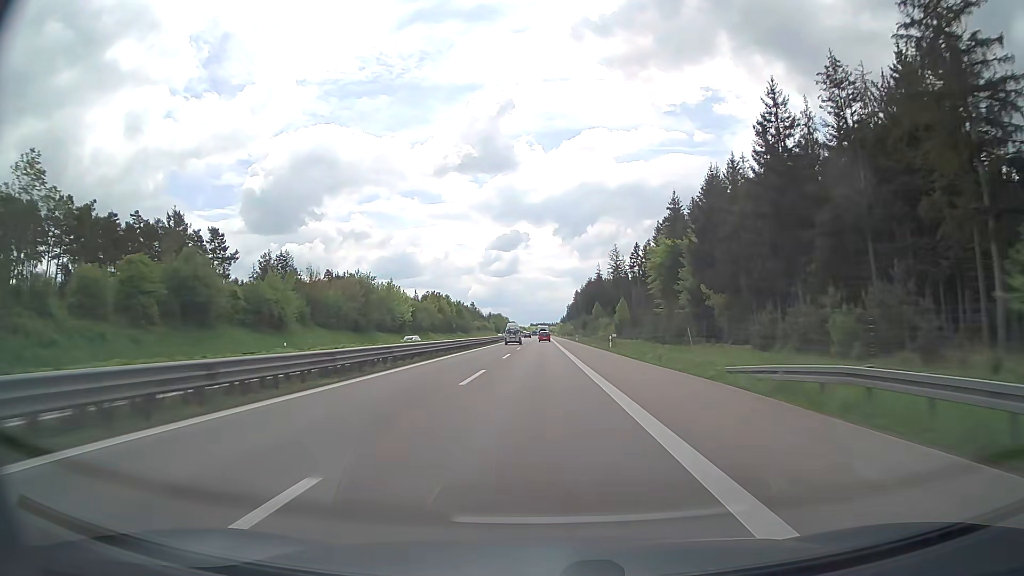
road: trunk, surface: asphalt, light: Day
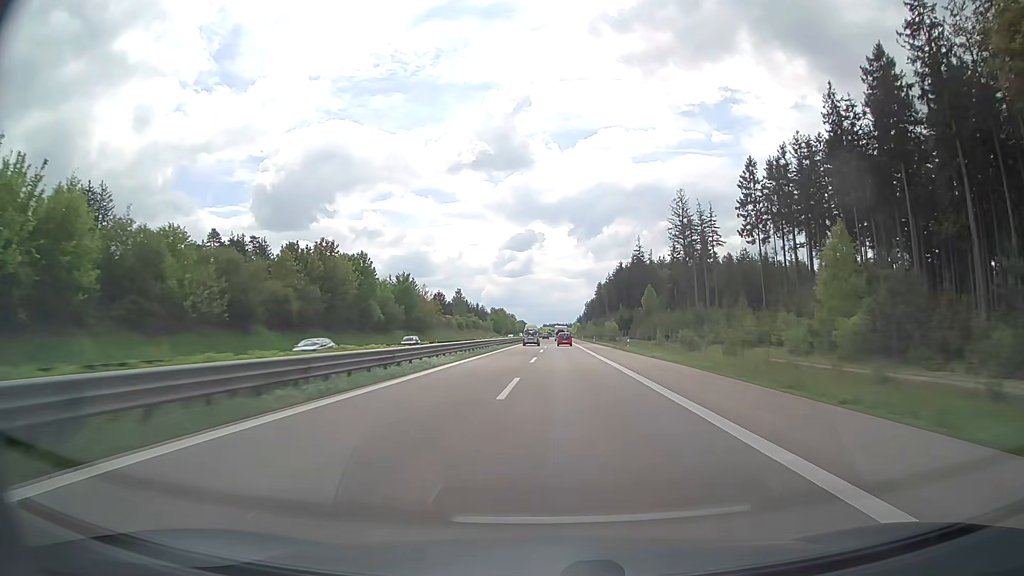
(-1.2, +93.8) m; -1°
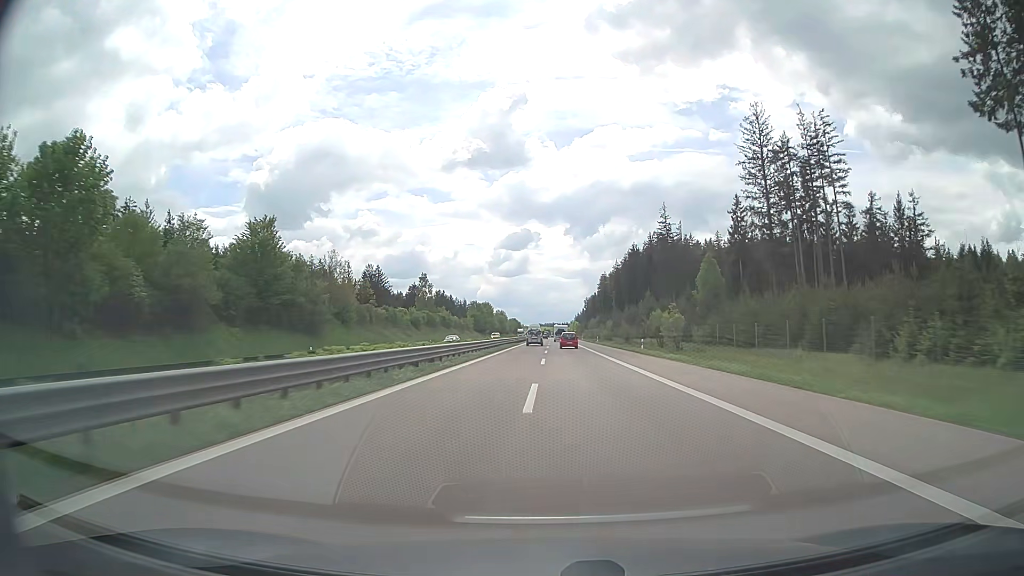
(+0.3, +56.2) m; 0°
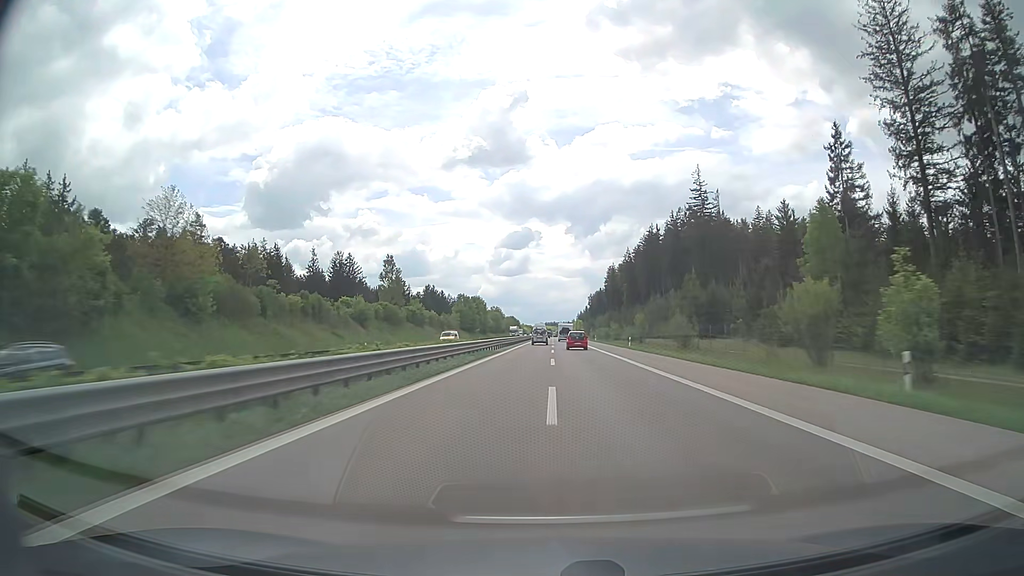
(0.0, +37.5) m; 0°
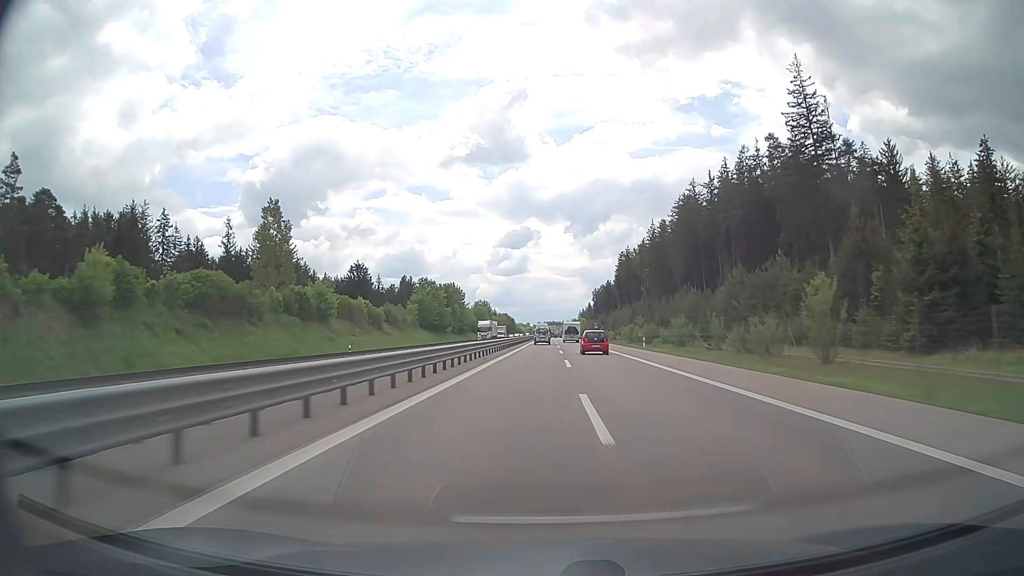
(-0.1, +56.1) m; 0°
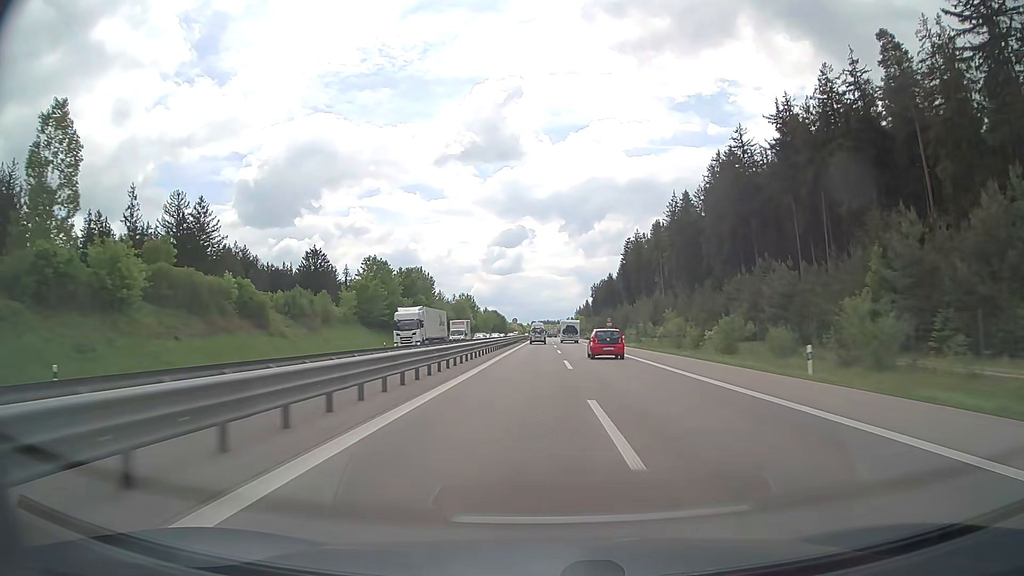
(+0.1, +37.2) m; 0°
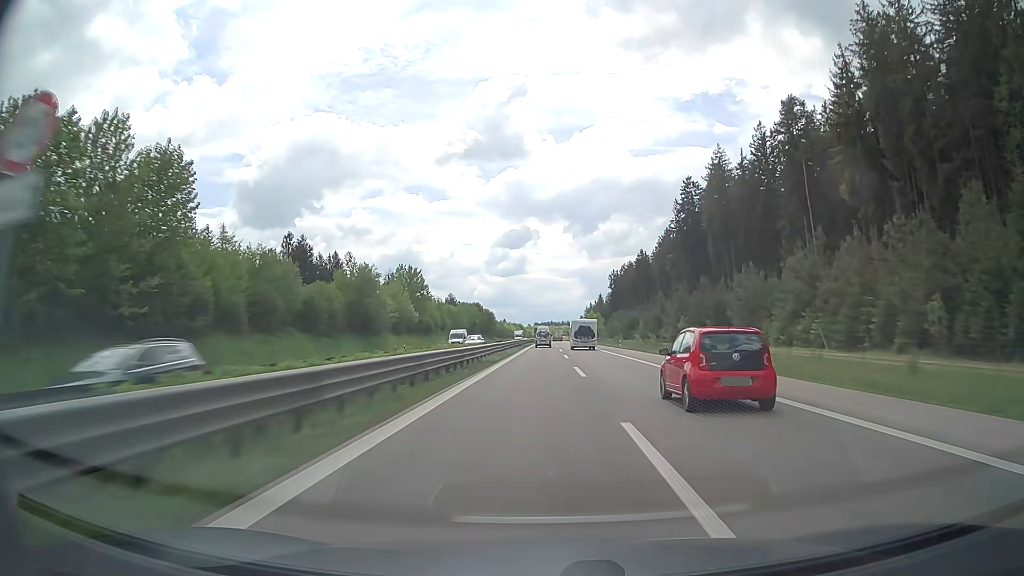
(+0.1, +93.3) m; 0°
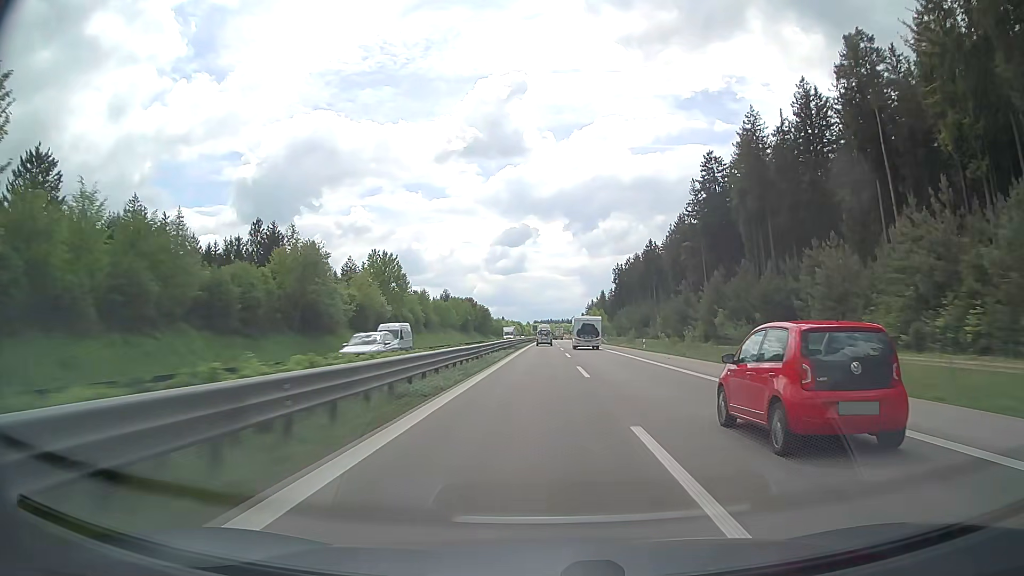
(0.0, +18.7) m; 0°
(0, +10) (0, +20) (0, +30) (0, +40) (0, +50) (0, +60) (0, +70) (0, +80) (0, +90) (0, +100) m
